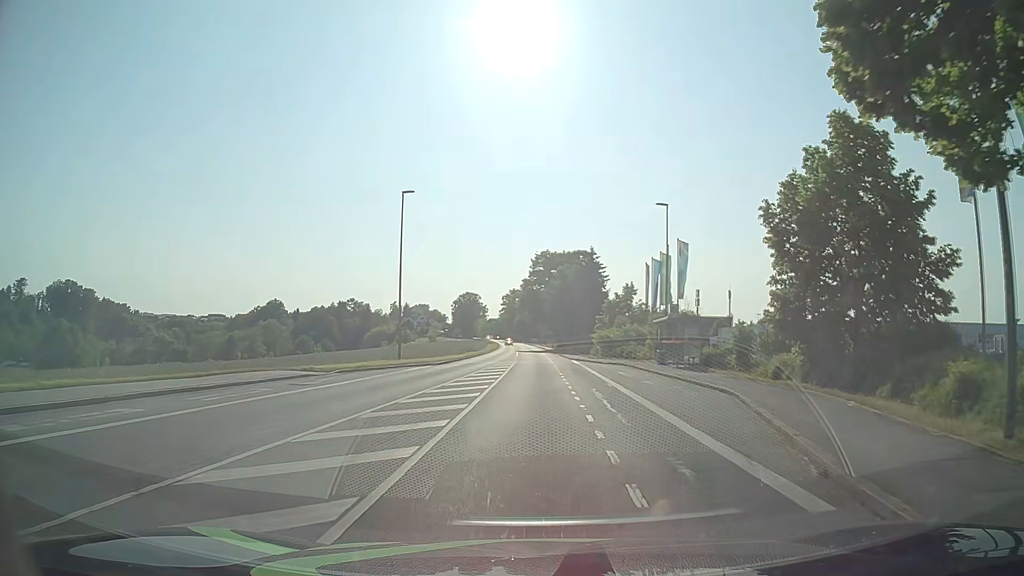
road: tertiary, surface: asphalt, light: Day
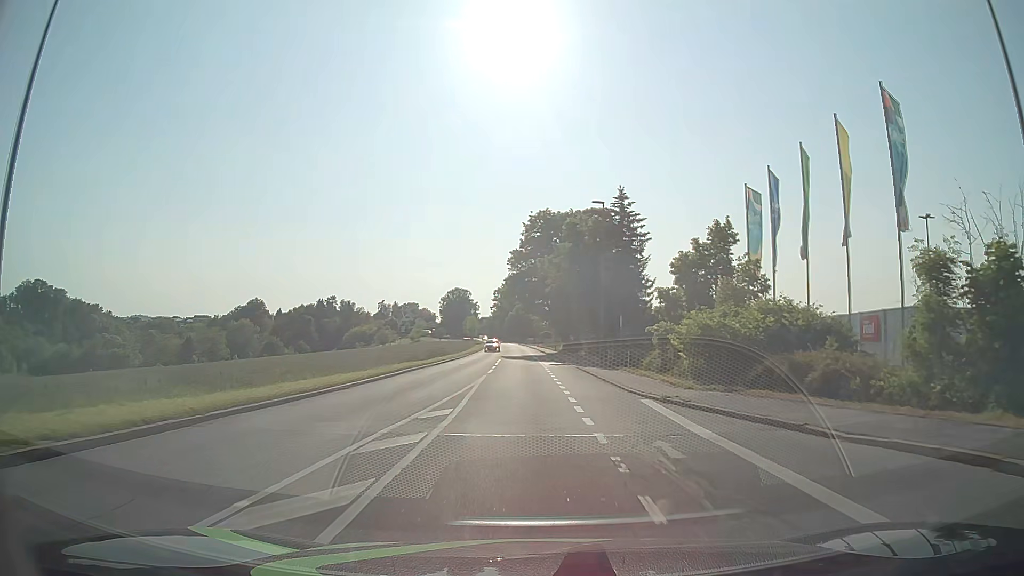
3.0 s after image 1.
(0.0, +32.8) m; 0°
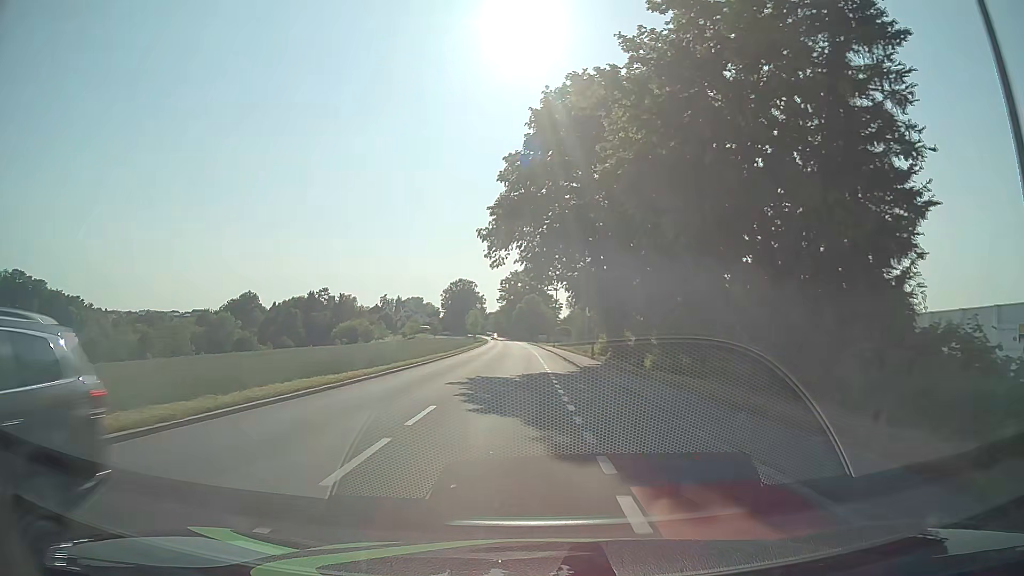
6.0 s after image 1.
(-0.3, +36.5) m; -1°
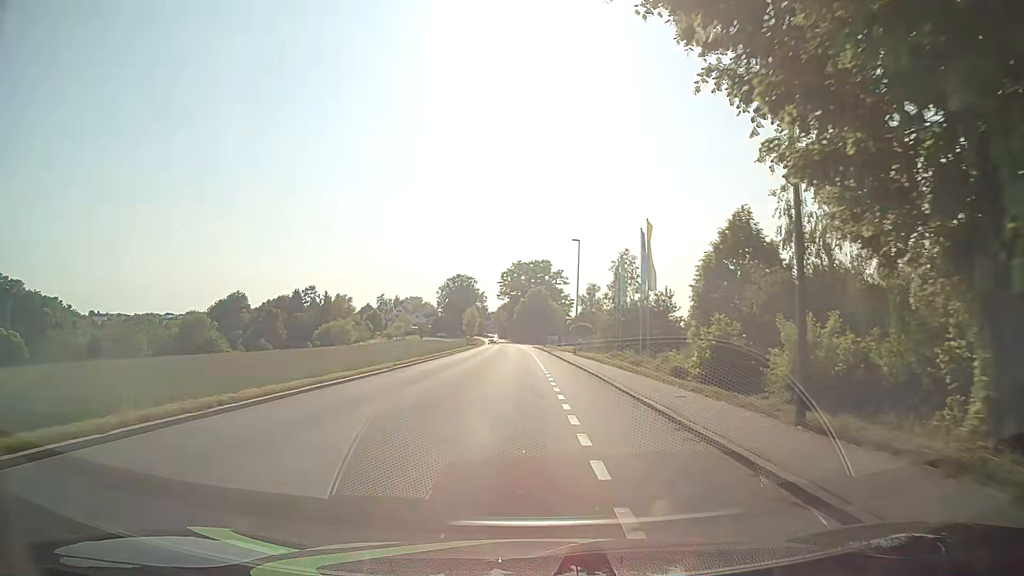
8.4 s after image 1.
(-0.1, +30.6) m; 0°
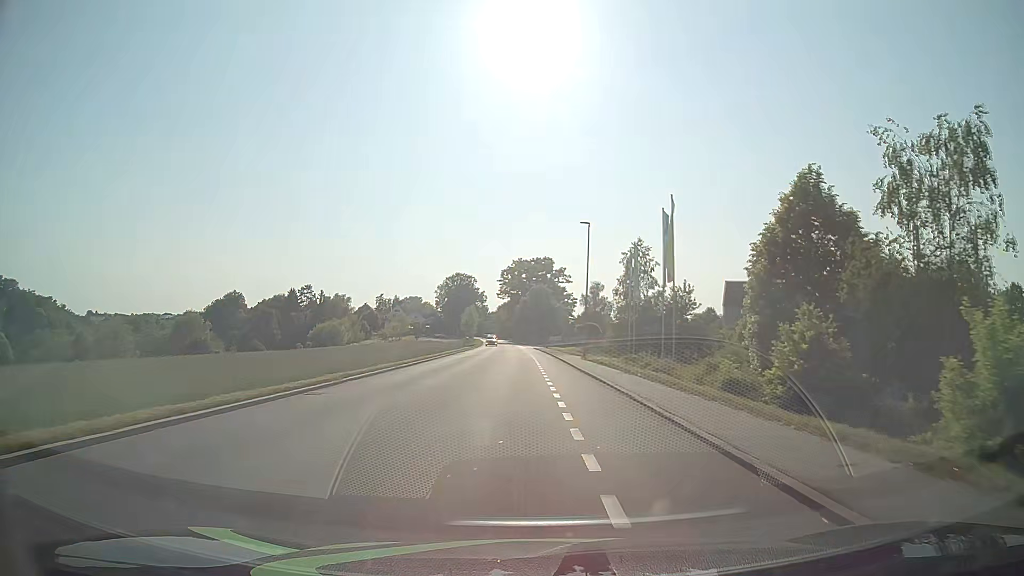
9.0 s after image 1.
(0.0, +7.6) m; 0°
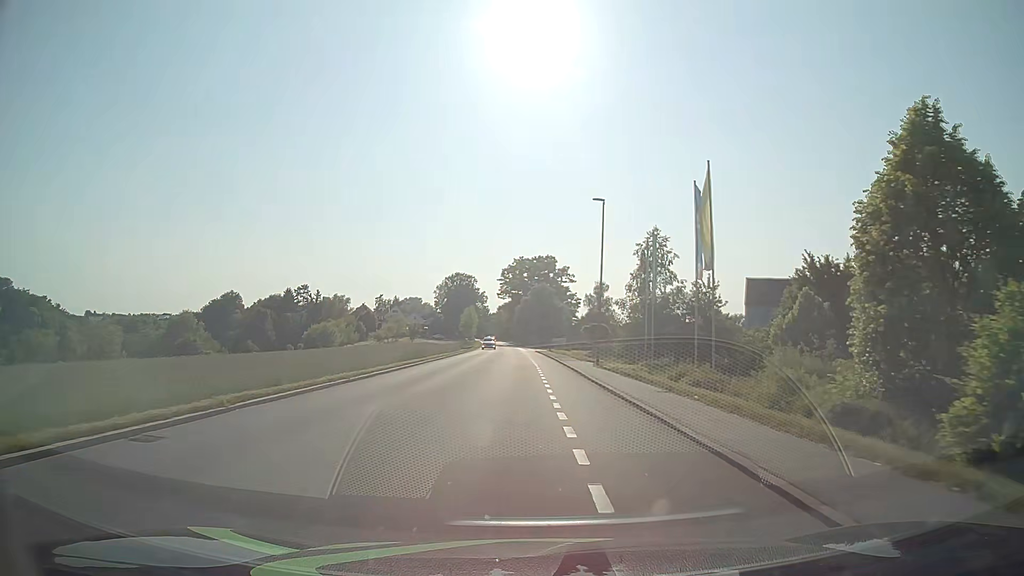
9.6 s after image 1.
(0.0, +7.5) m; 0°
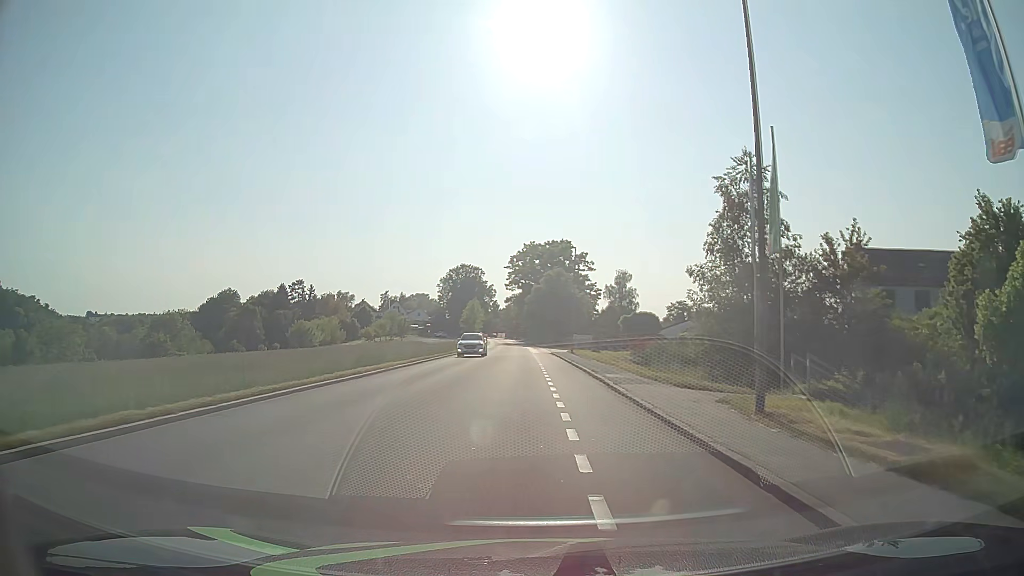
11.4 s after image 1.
(-0.2, +22.6) m; -1°
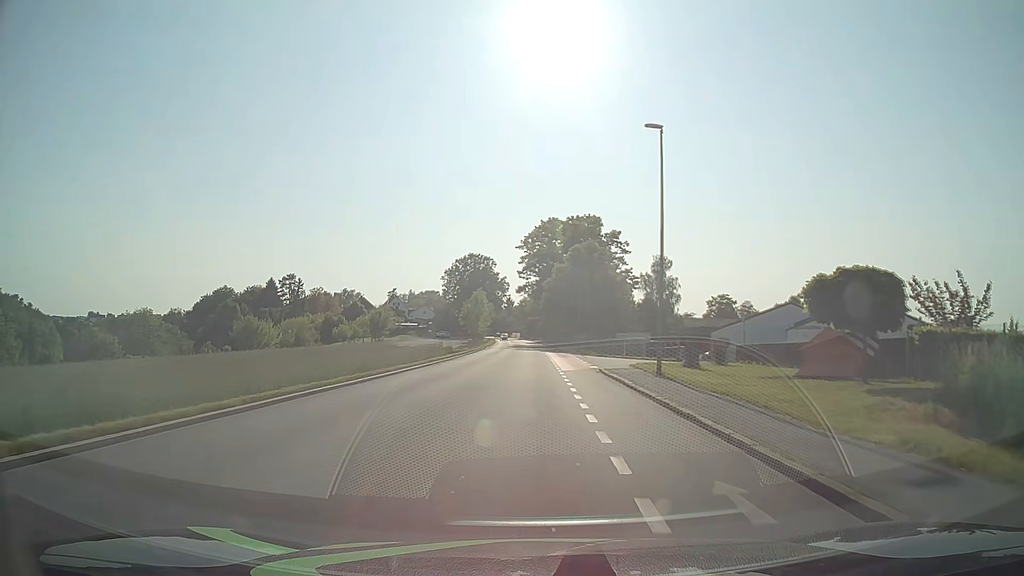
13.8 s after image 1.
(-0.5, +30.3) m; -2°
(0, +10) (0, +20) (0, +30) (0, +40) (0, +50) (0, +60) (0, +70) (0, +80) (-1, +90) (-1, +100) m
